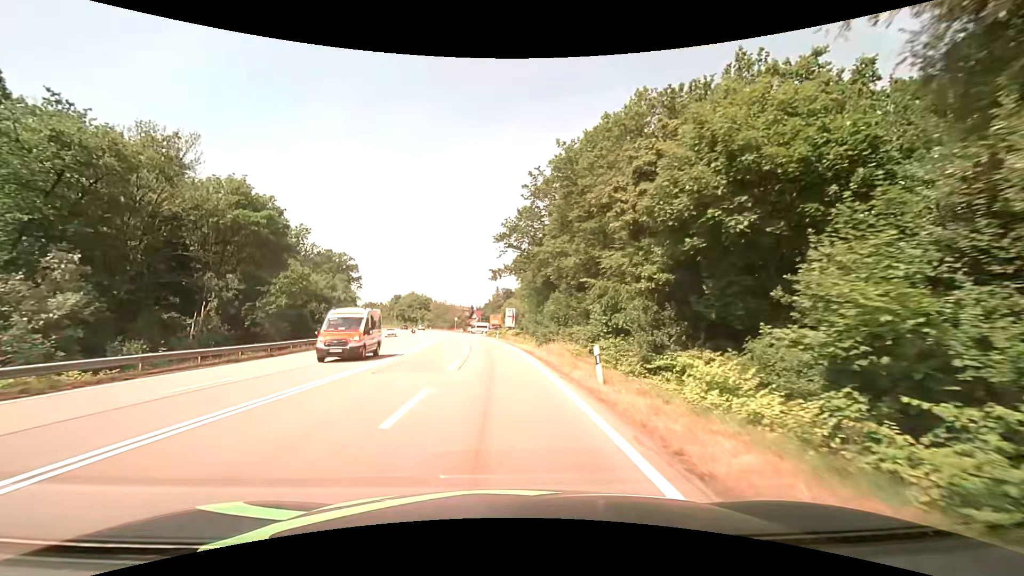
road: secondary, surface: asphalt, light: Day
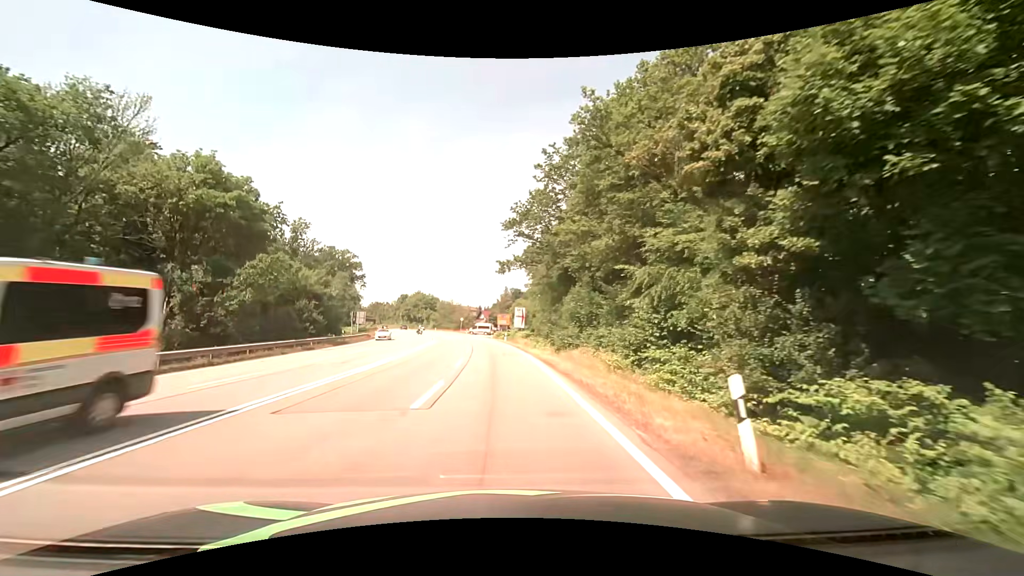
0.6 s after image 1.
(0.0, +7.3) m; -1°
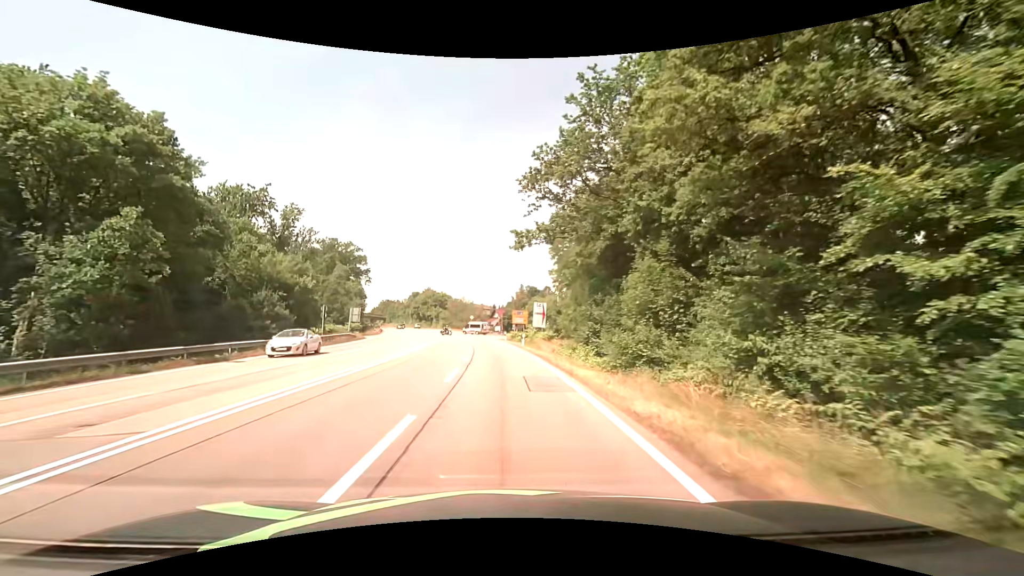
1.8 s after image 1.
(-0.2, +14.2) m; -2°
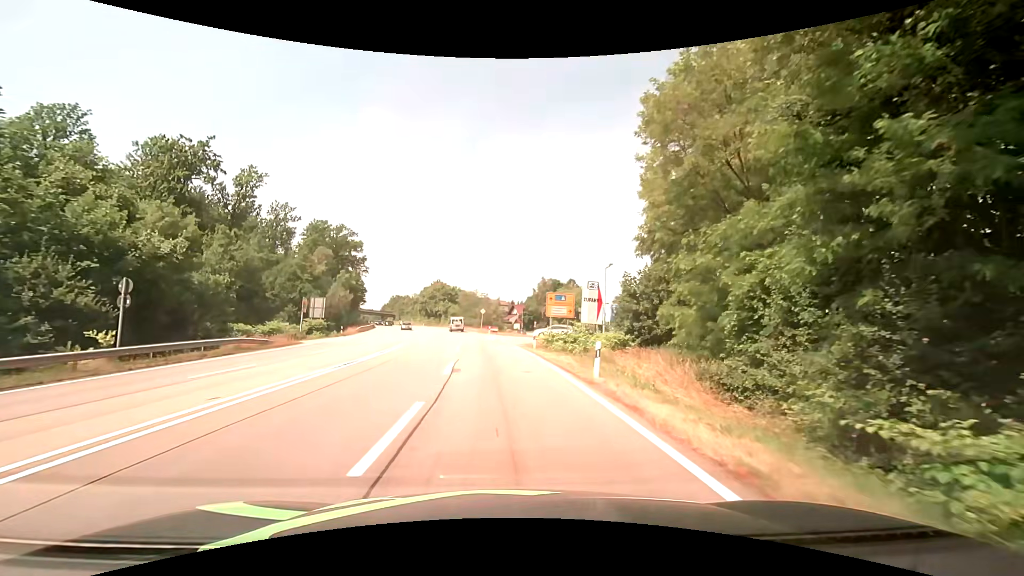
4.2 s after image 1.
(-0.6, +25.9) m; -2°
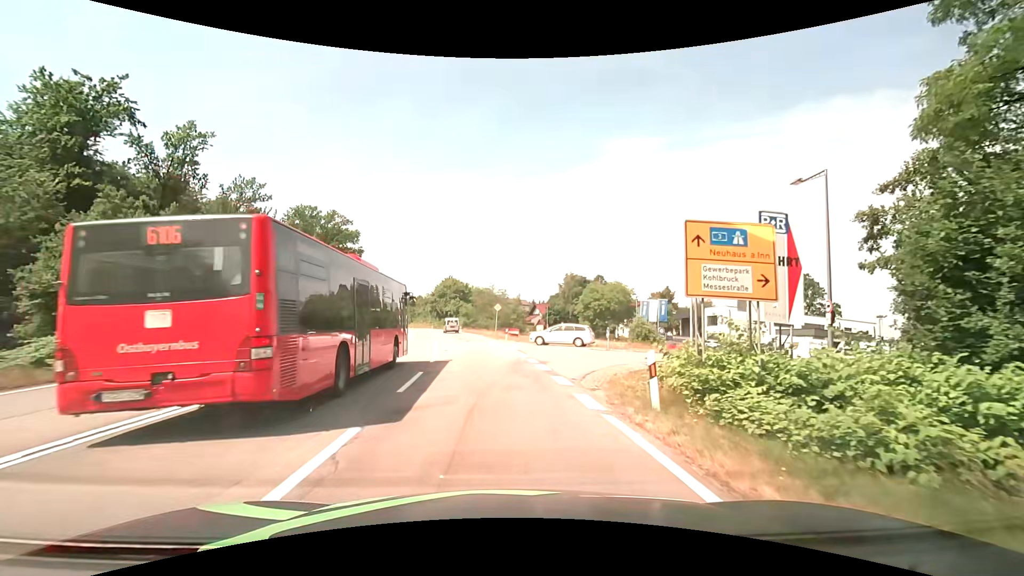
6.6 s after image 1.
(-0.4, +21.7) m; -2°
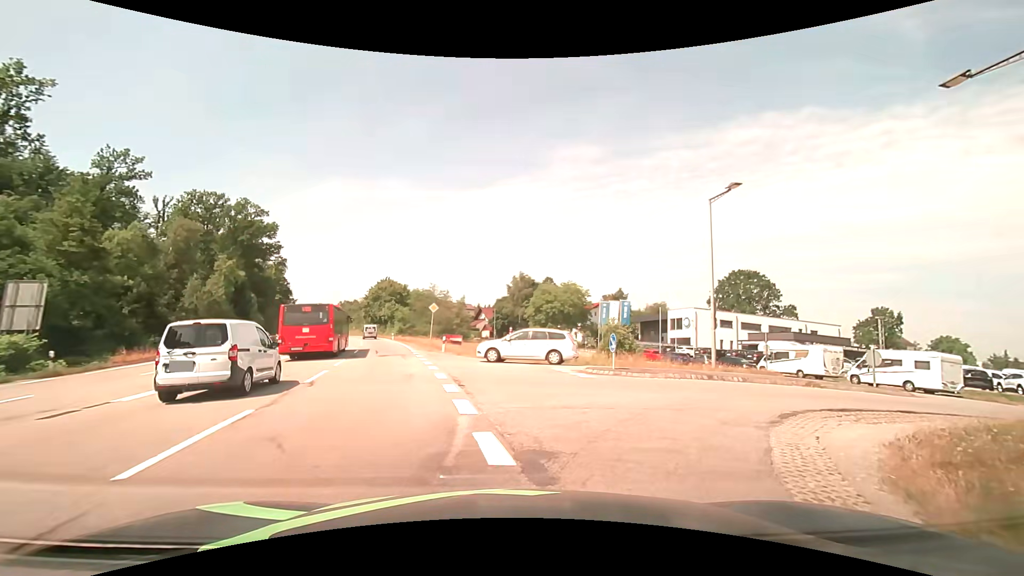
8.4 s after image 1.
(+0.3, +12.4) m; +6°
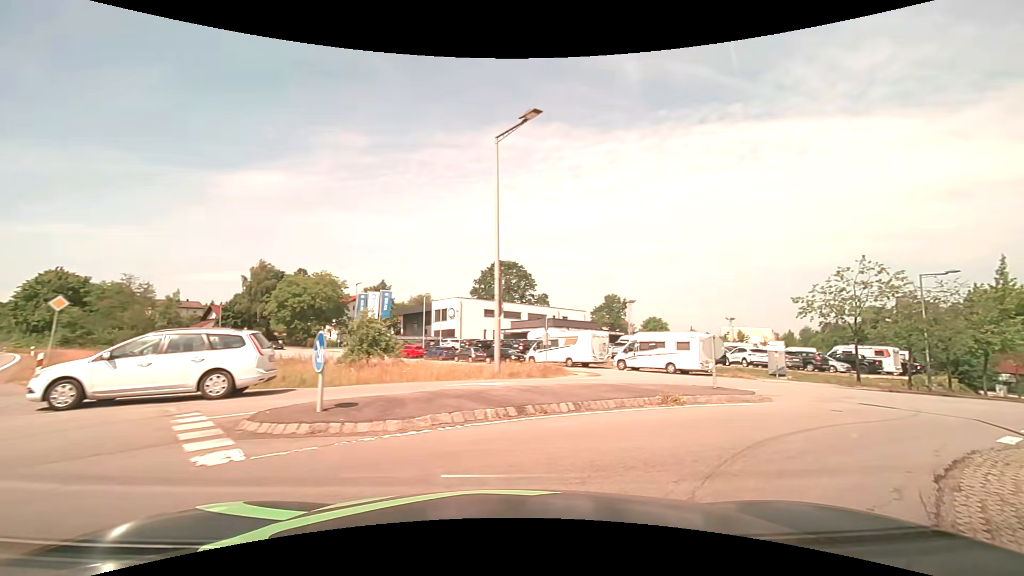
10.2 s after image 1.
(+1.9, +8.8) m; +28°
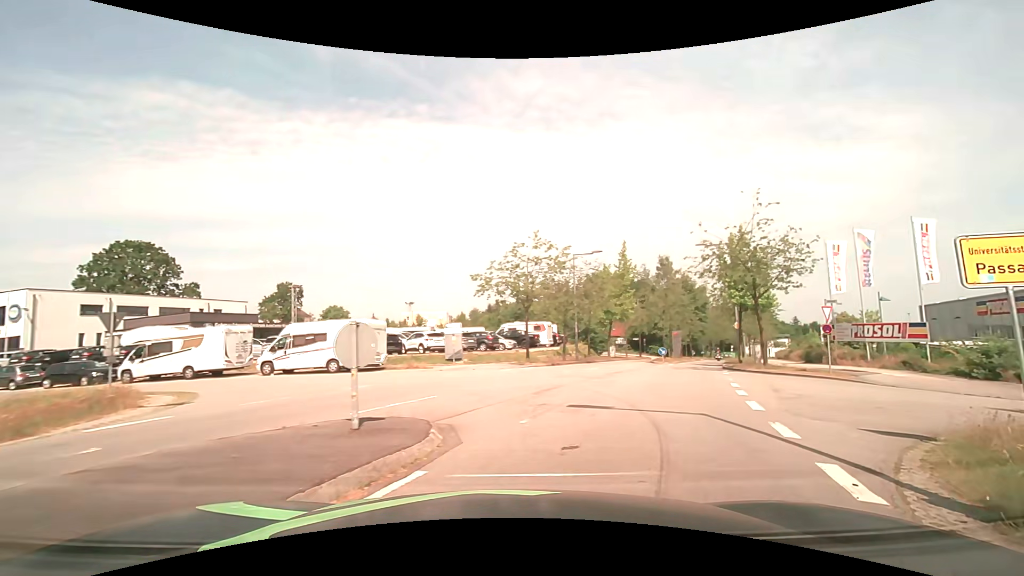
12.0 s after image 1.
(+2.1, +7.0) m; +35°
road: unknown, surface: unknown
